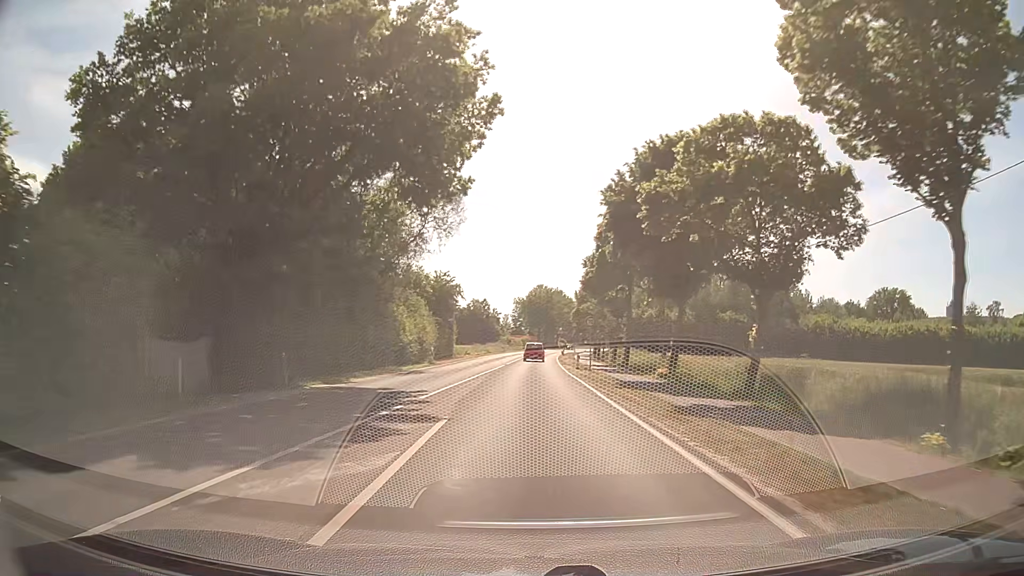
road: secondary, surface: asphalt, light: Day
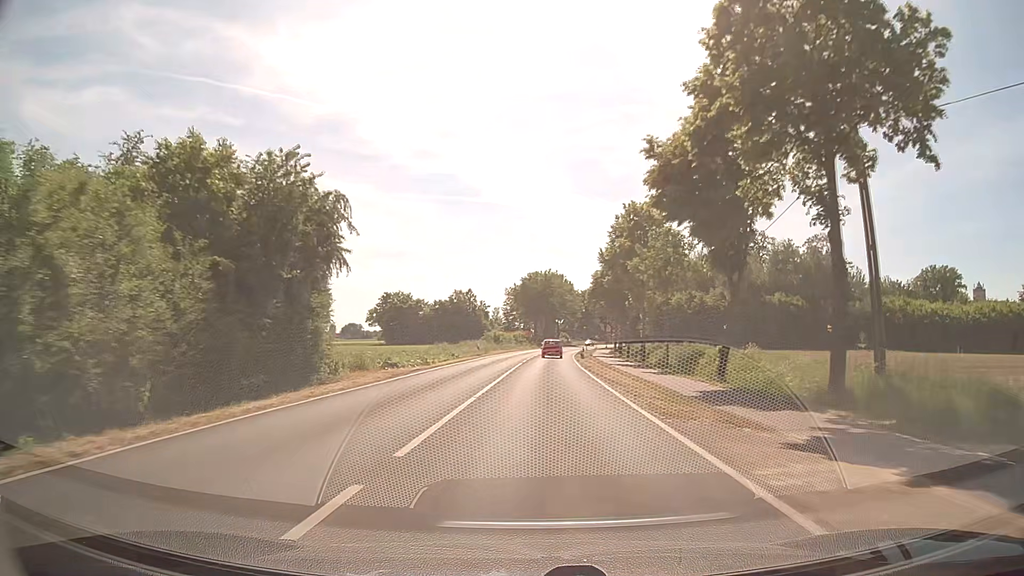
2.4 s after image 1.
(0.0, +37.2) m; 0°
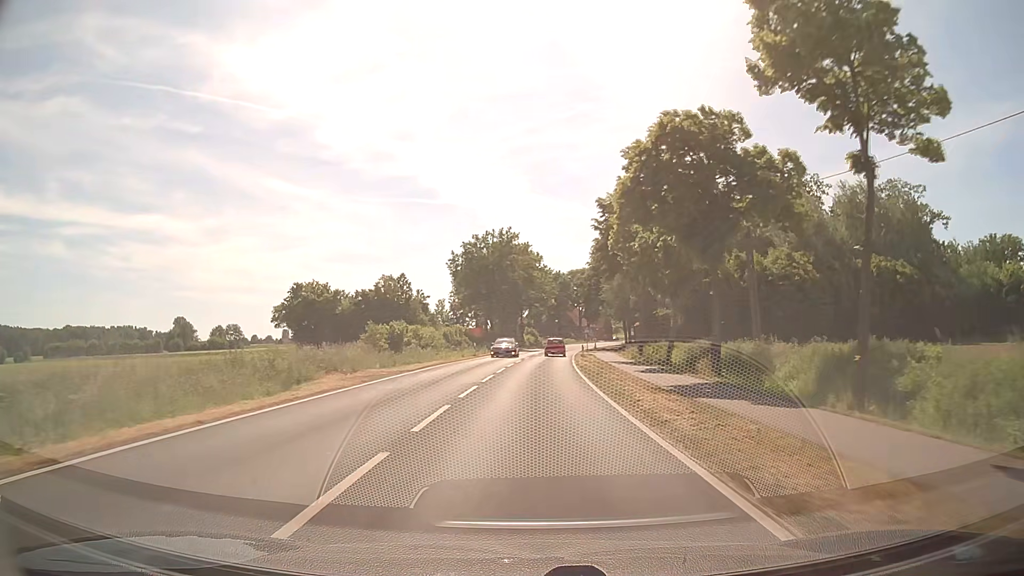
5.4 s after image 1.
(+1.5, +50.9) m; +3°
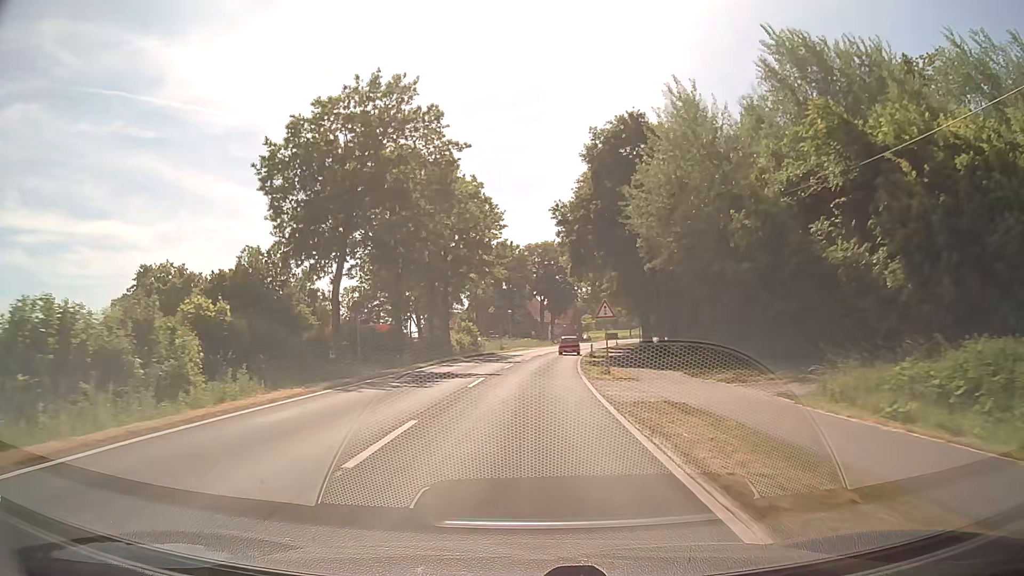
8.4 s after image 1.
(+1.7, +52.5) m; +4°
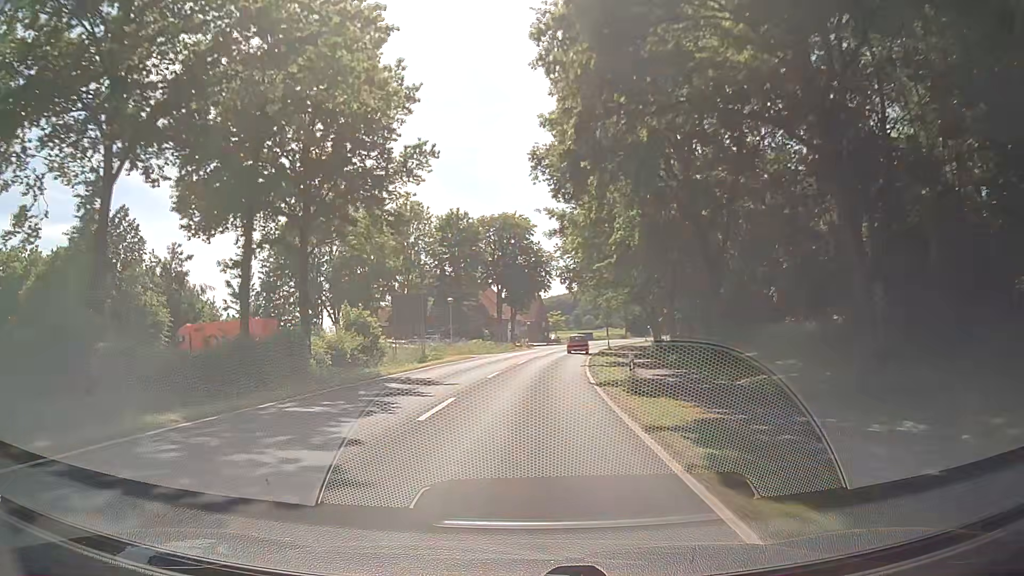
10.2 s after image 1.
(+0.7, +31.9) m; +3°
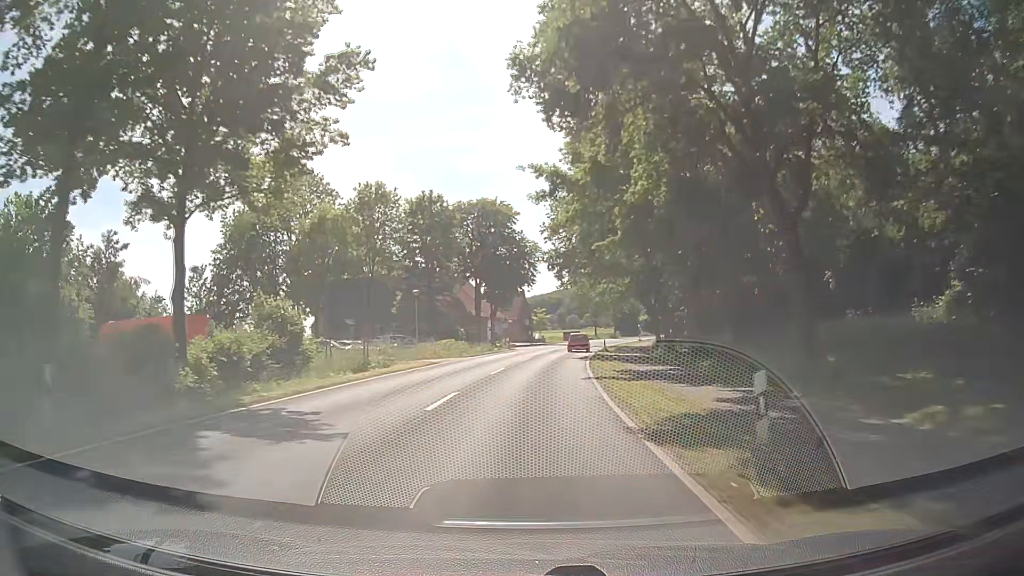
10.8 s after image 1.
(+0.1, +10.7) m; +1°
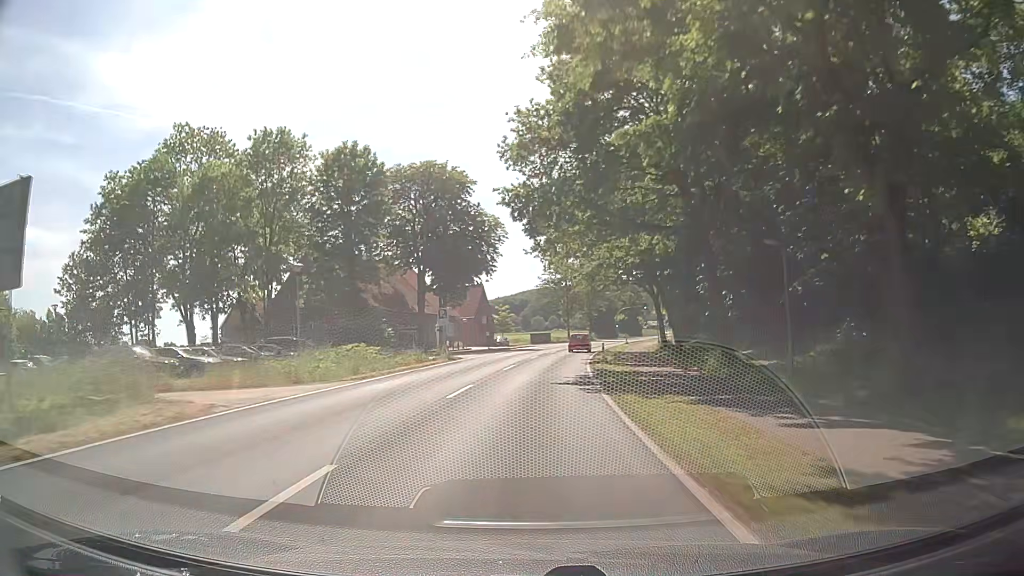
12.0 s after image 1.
(+0.6, +21.4) m; +3°
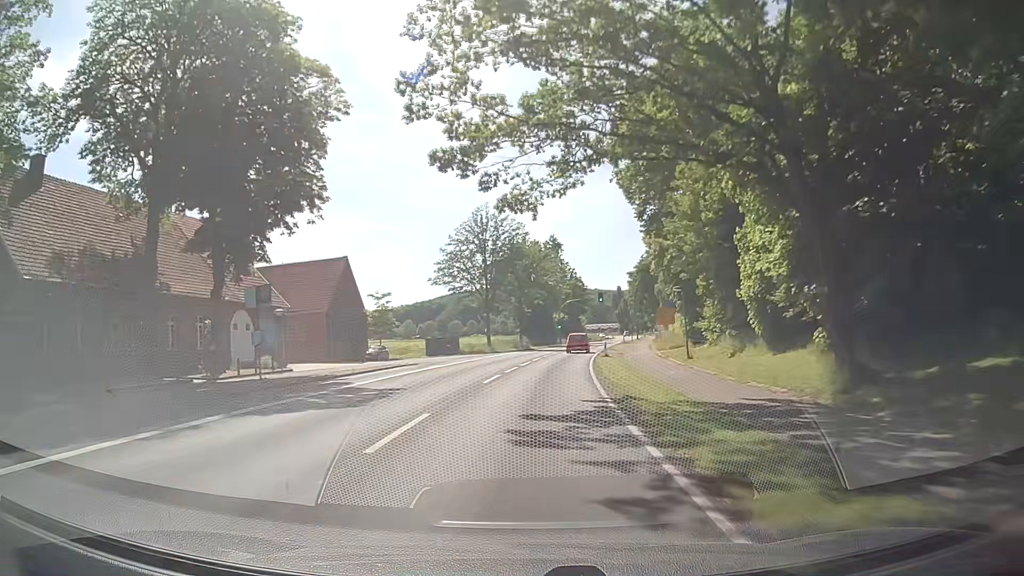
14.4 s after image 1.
(+2.4, +42.8) m; +7°
(0, +10) (+1, +20) (+1, +30) (+2, +40) (+3, +50) (+5, +60) (+6, +70) (+8, +79) (+10, +89) (+12, +99) m
